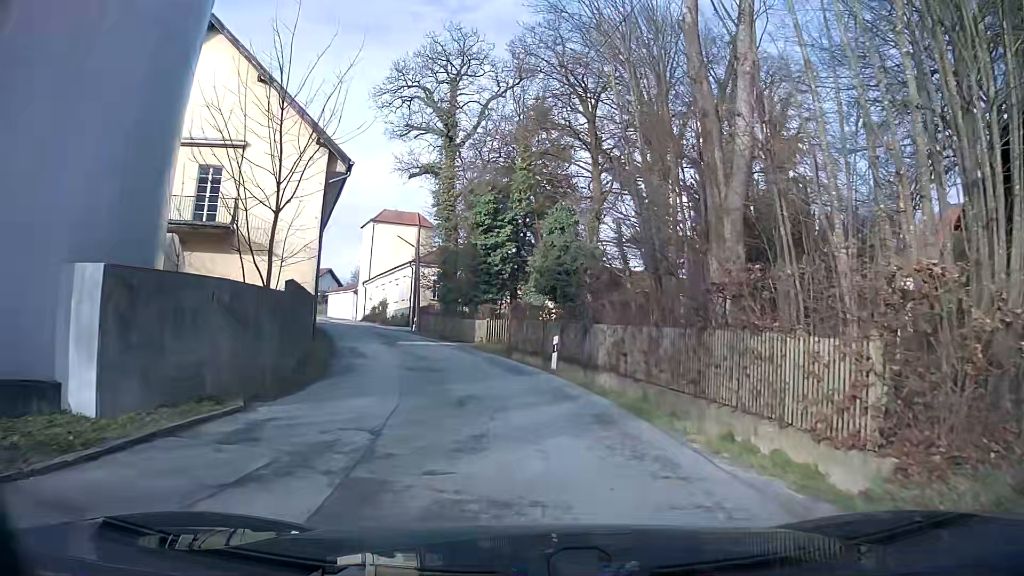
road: unclassified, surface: asphalt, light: Day
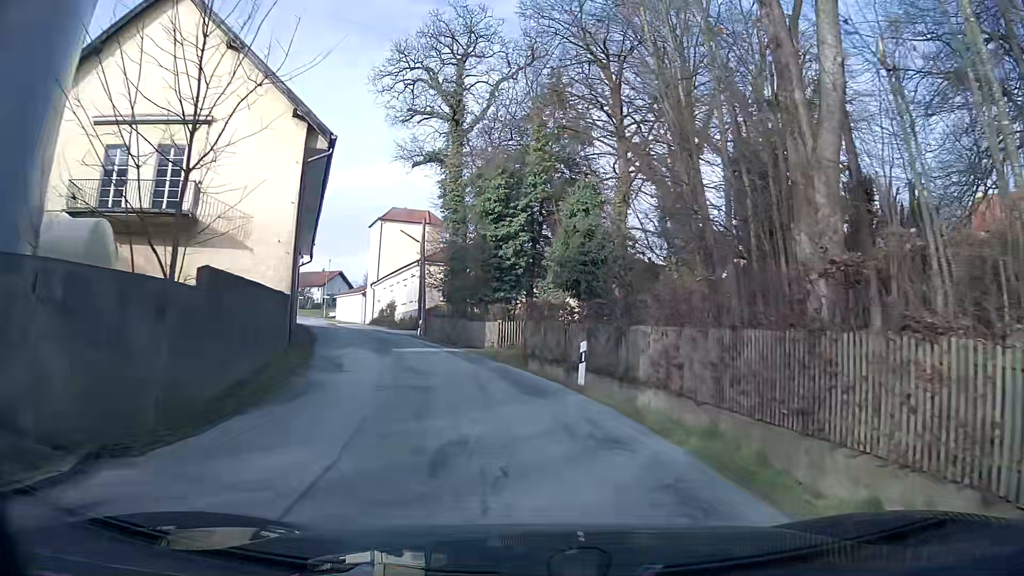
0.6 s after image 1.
(-0.1, +4.3) m; -2°
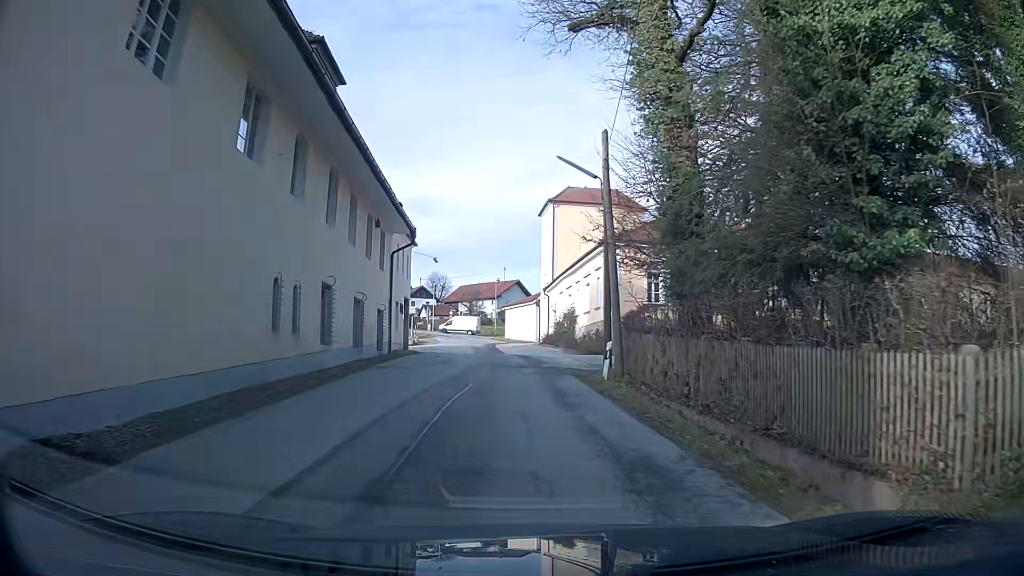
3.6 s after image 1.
(-3.5, +22.1) m; -15°
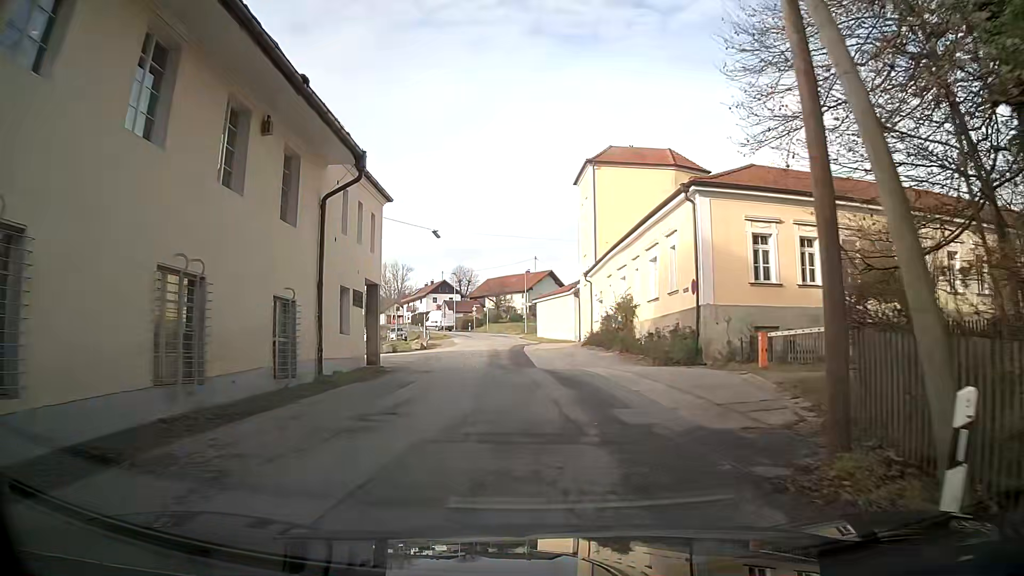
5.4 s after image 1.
(-0.6, +13.7) m; -4°
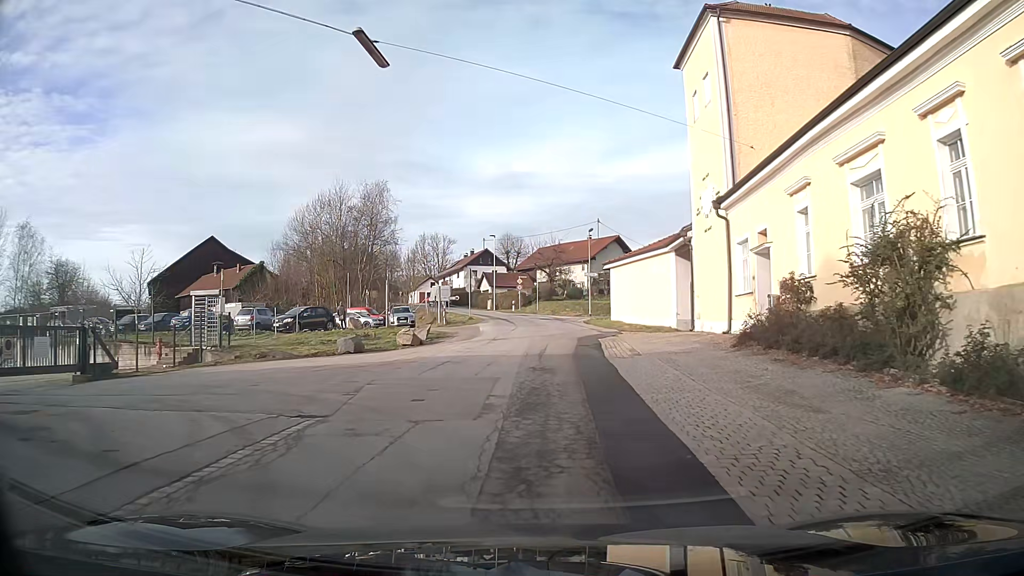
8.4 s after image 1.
(-1.0, +23.3) m; -4°
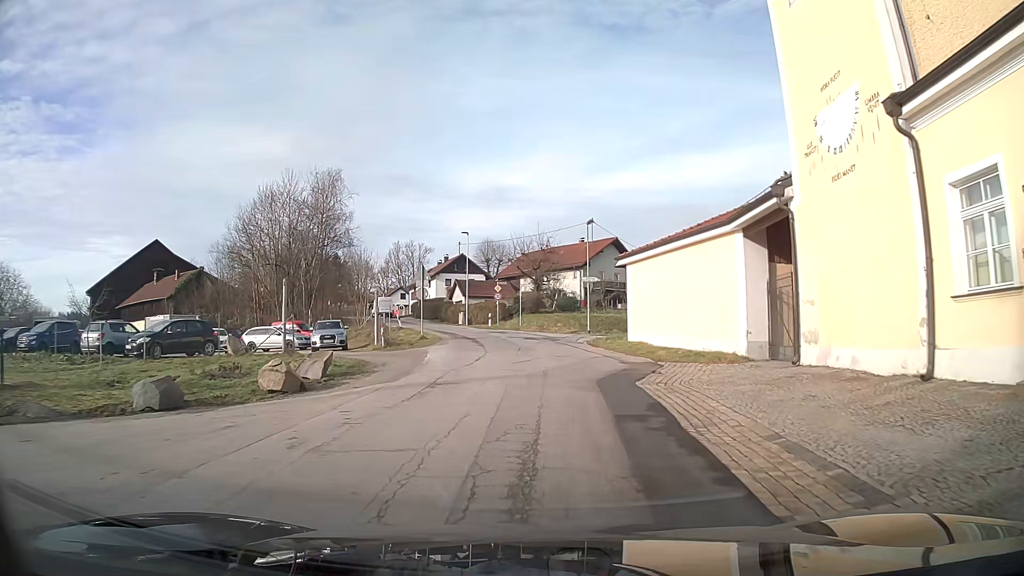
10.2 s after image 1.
(+0.1, +14.2) m; +2°
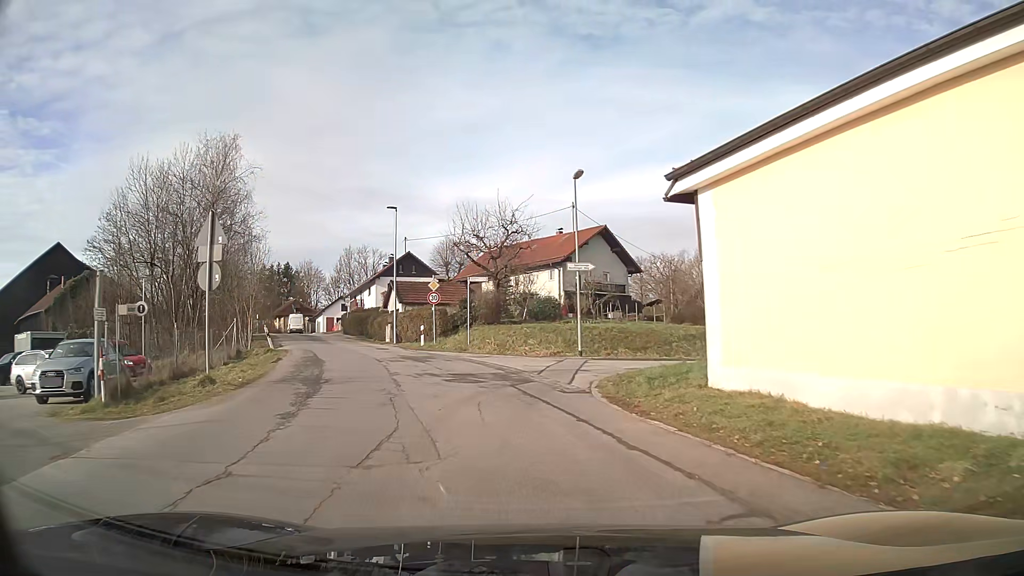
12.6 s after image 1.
(+0.5, +18.9) m; 0°
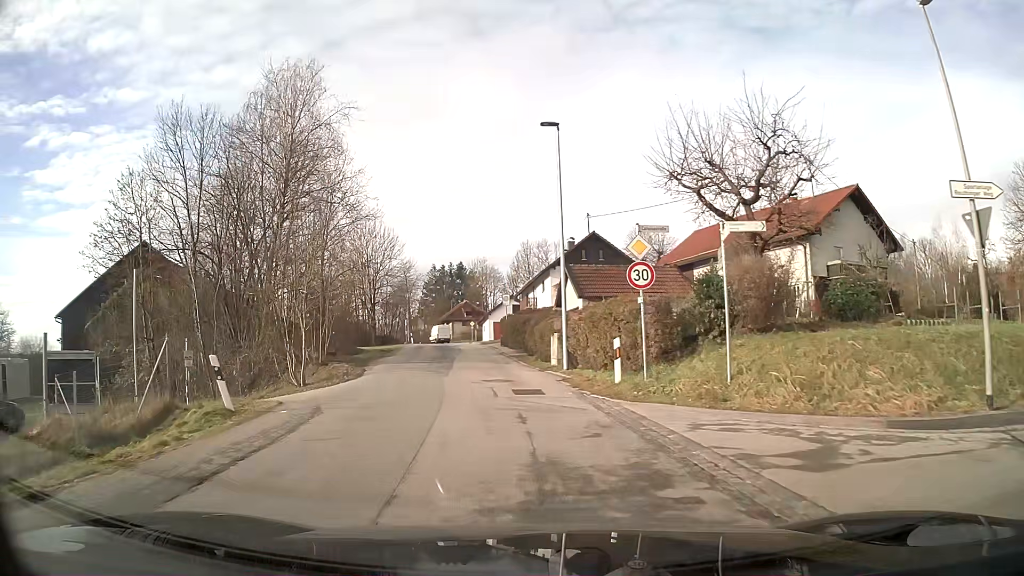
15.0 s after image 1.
(-2.6, +17.9) m; -16°
